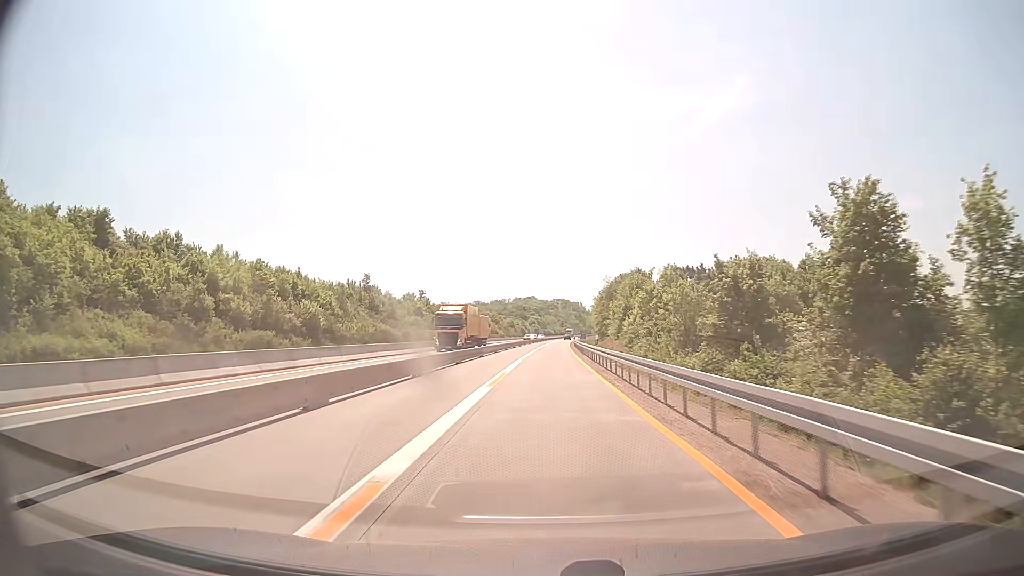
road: motorway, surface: concrete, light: Day
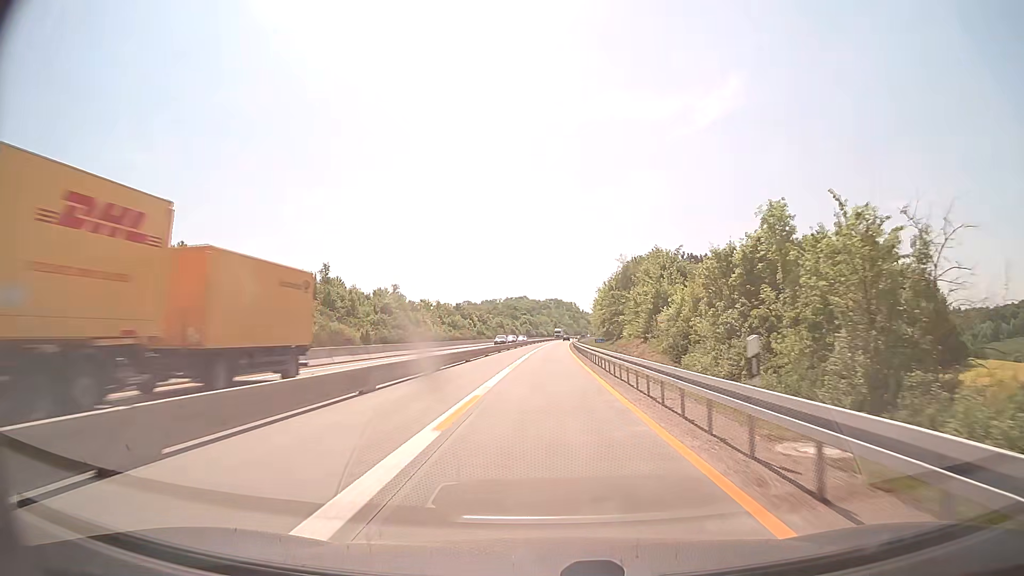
(+0.2, +26.1) m; +1°
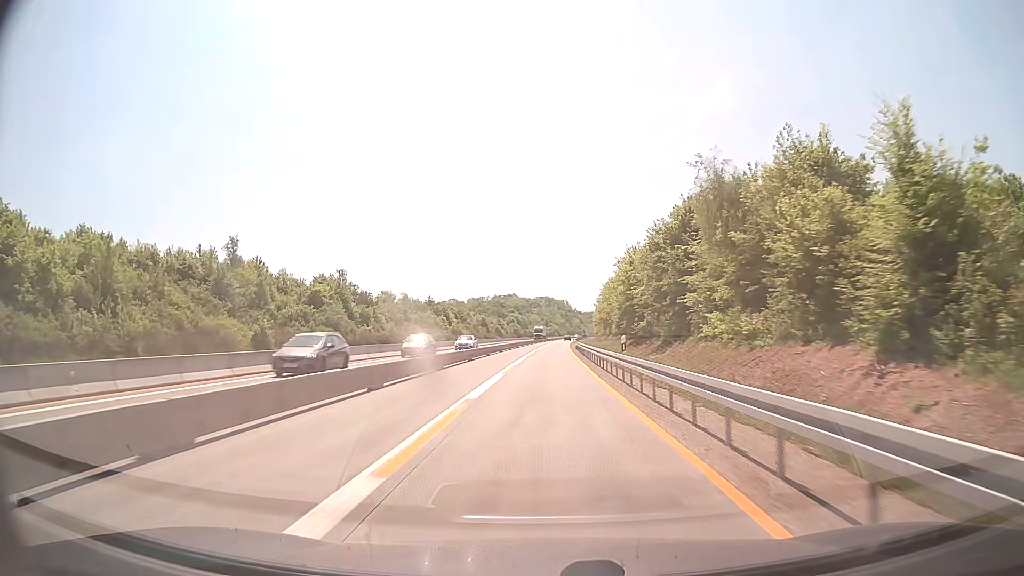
(+0.3, +39.2) m; +1°
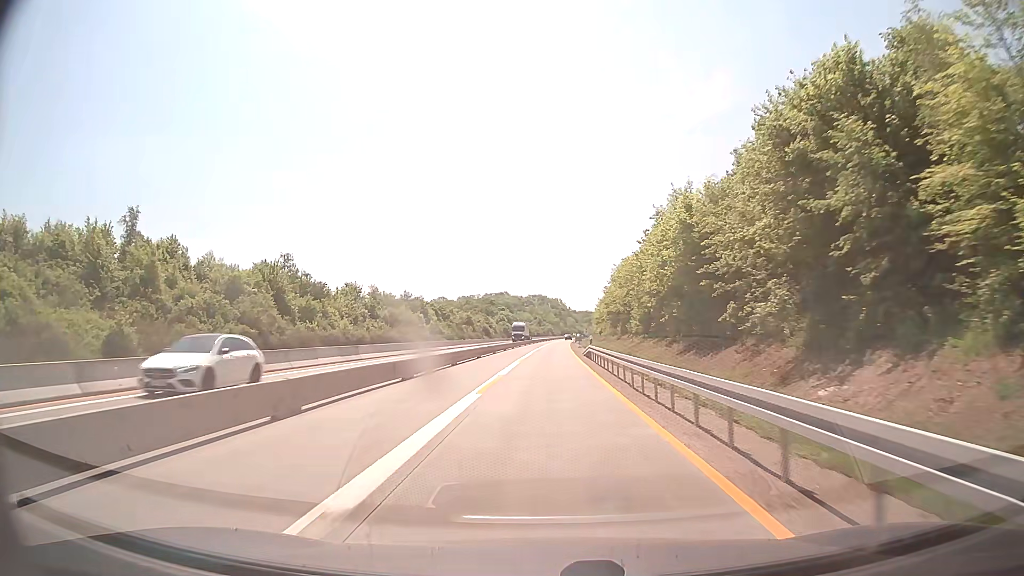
(+0.1, +26.1) m; +1°
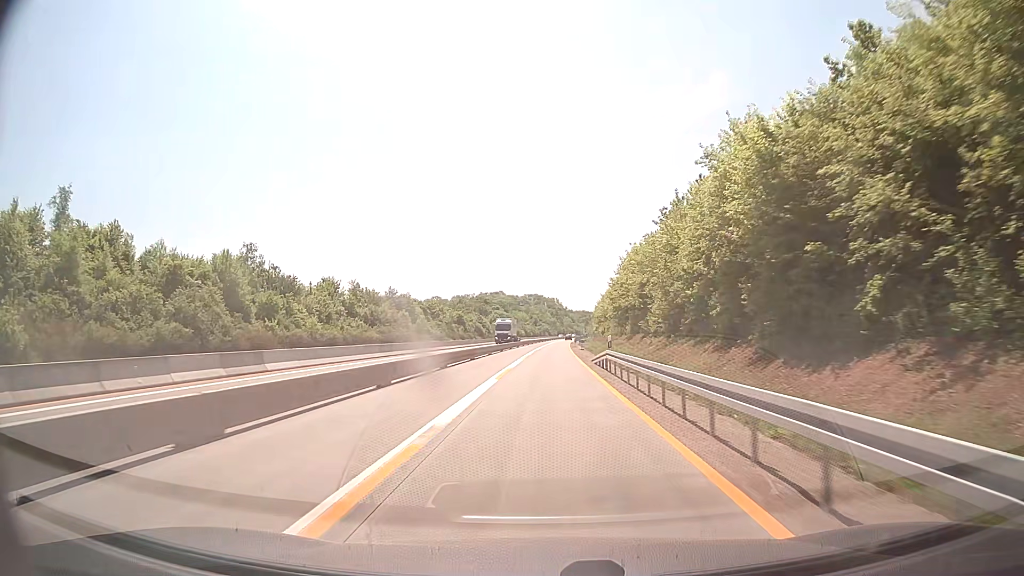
(0.0, +13.1) m; 0°
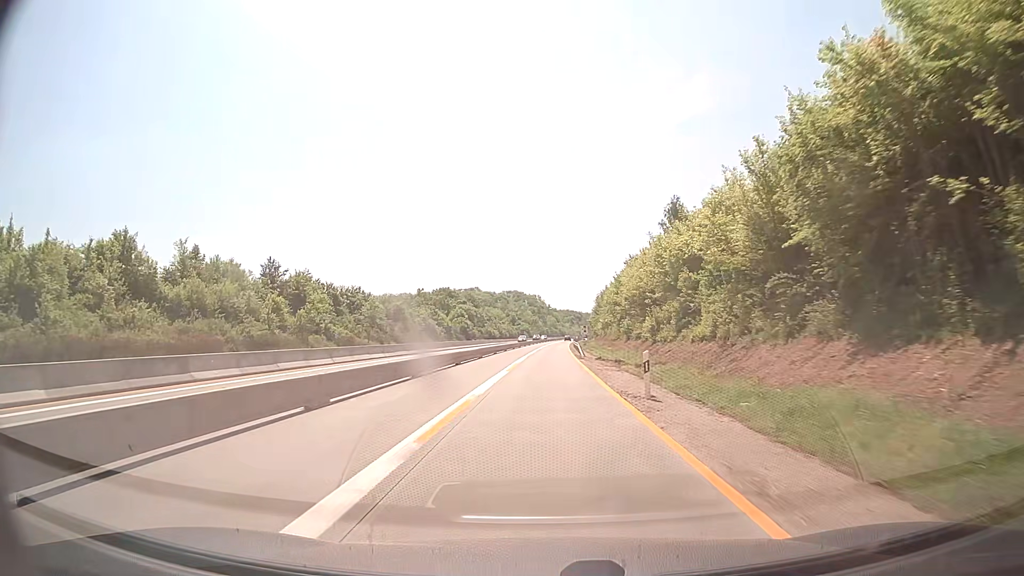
(+0.9, +65.3) m; +1°
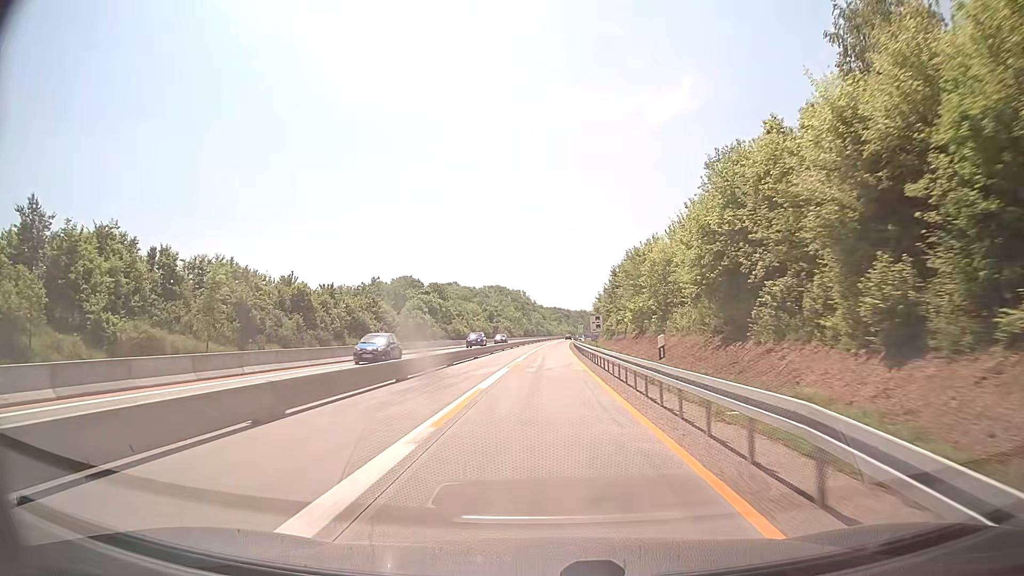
(+0.7, +52.3) m; +1°
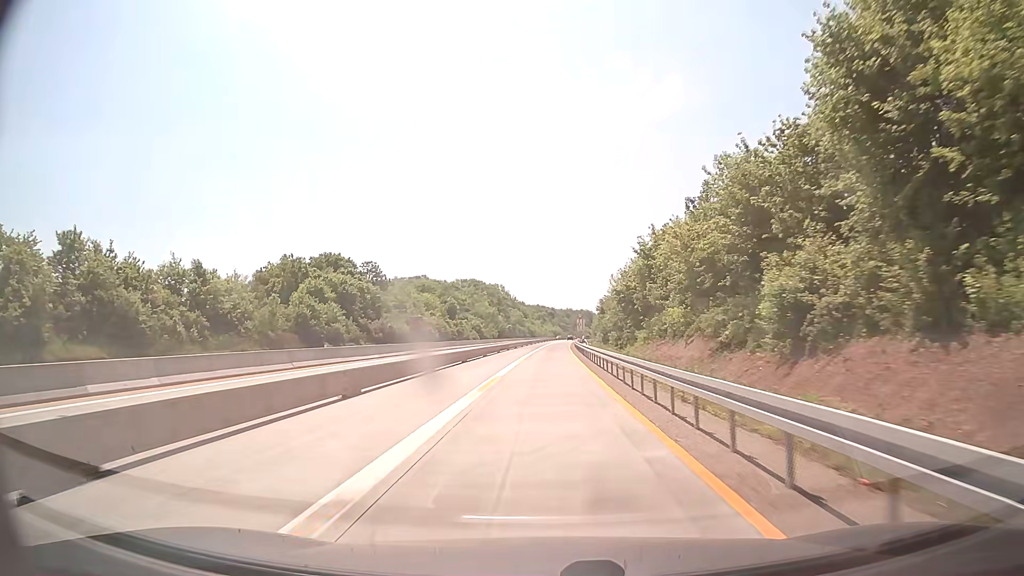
(+0.7, +65.3) m; +1°
(0, +10) (0, +20) (0, +30) (0, +40) (0, +50) (+1, +60) (+1, +70) (+1, +80) (+2, +90) (+2, +100) m
